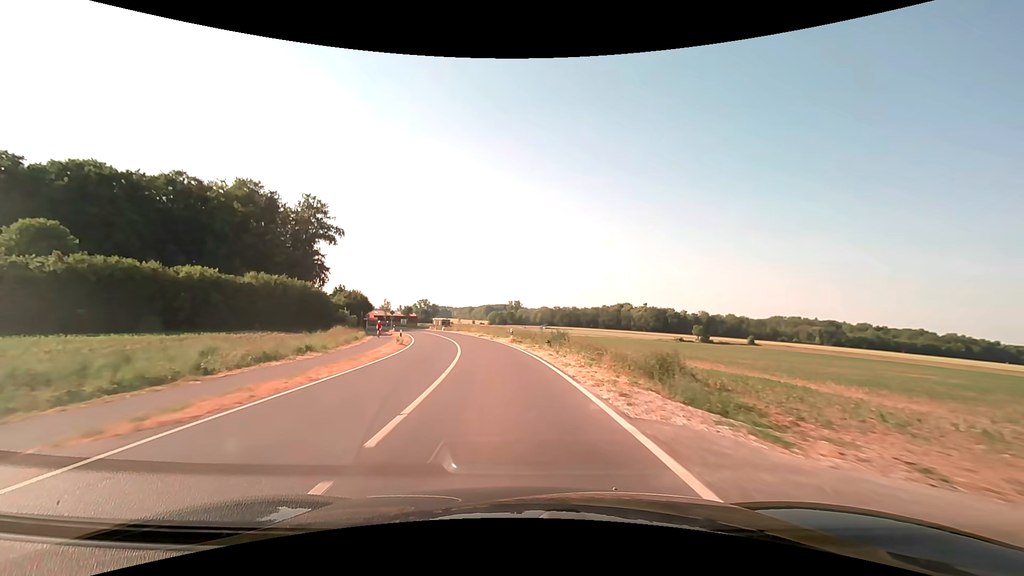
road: secondary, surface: asphalt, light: Day
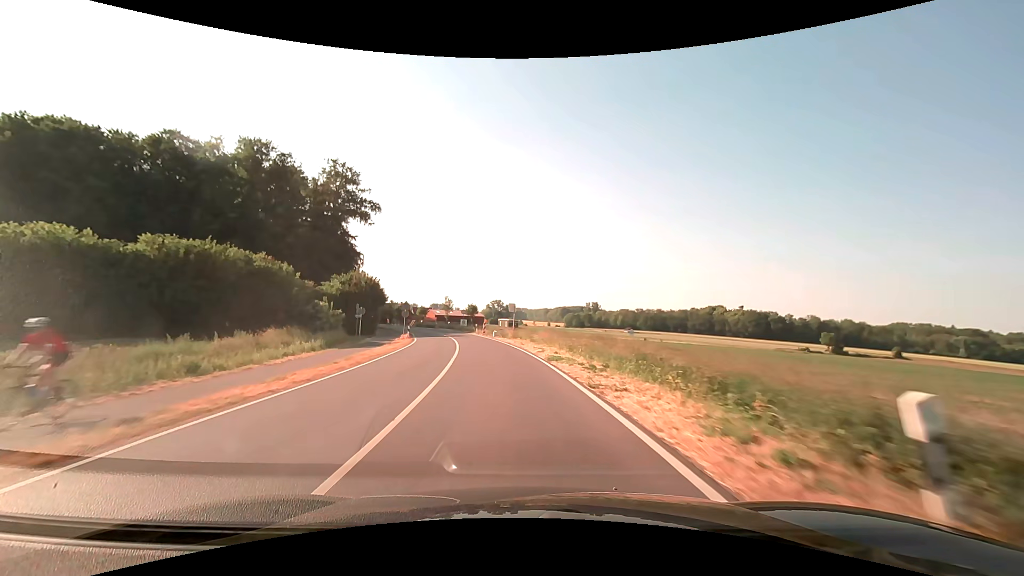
(-2.4, +32.1) m; -8°
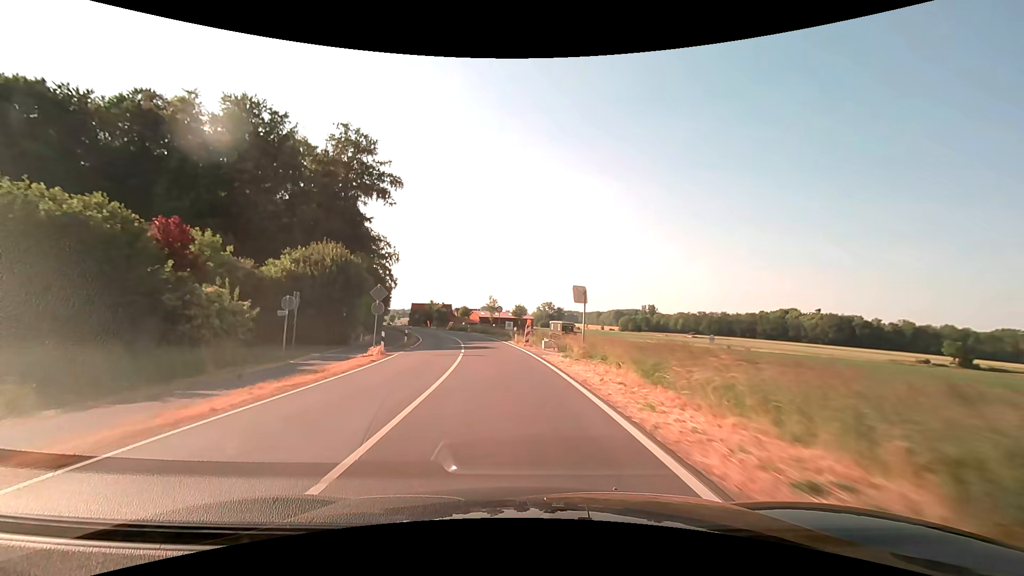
(-1.1, +21.4) m; -6°
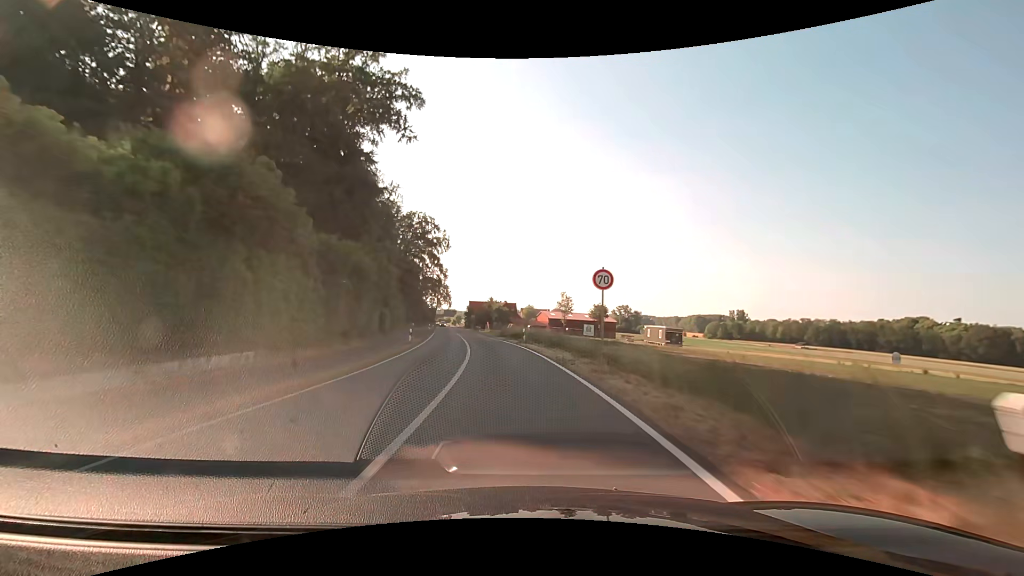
(-2.3, +32.1) m; -8°
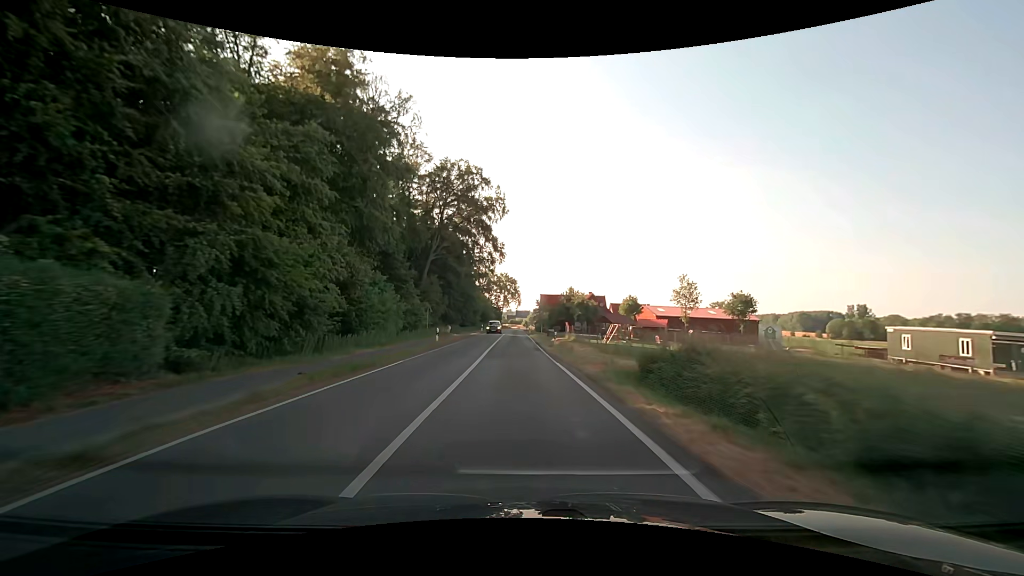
(-3.6, +42.8) m; -8°
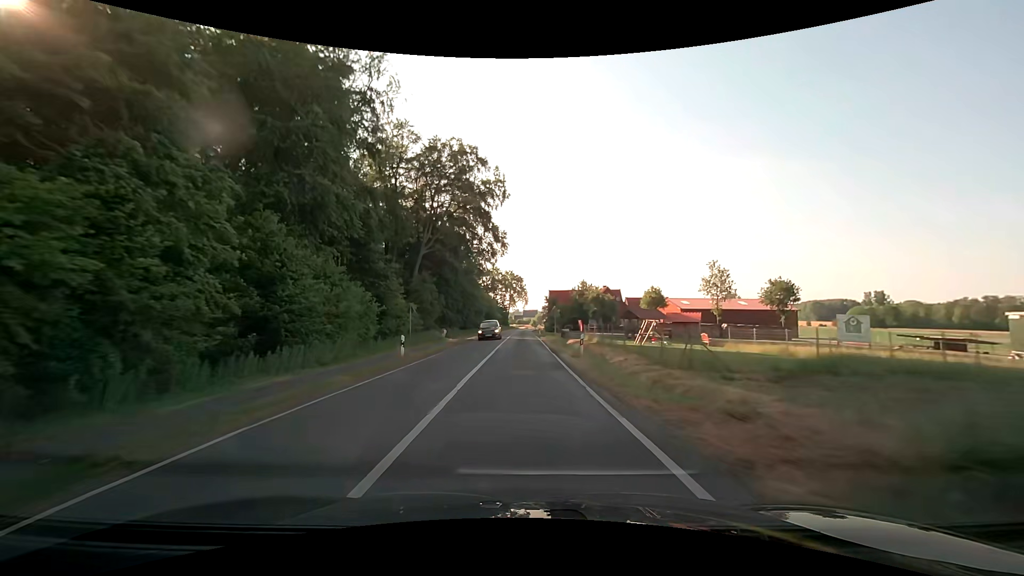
(-0.1, +10.7) m; -1°
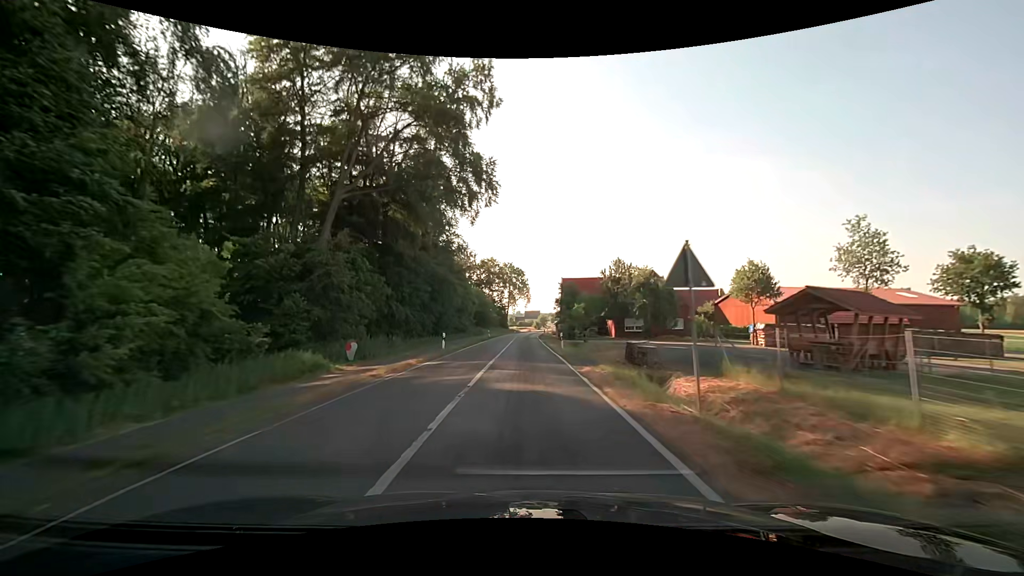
(-0.5, +32.2) m; -1°
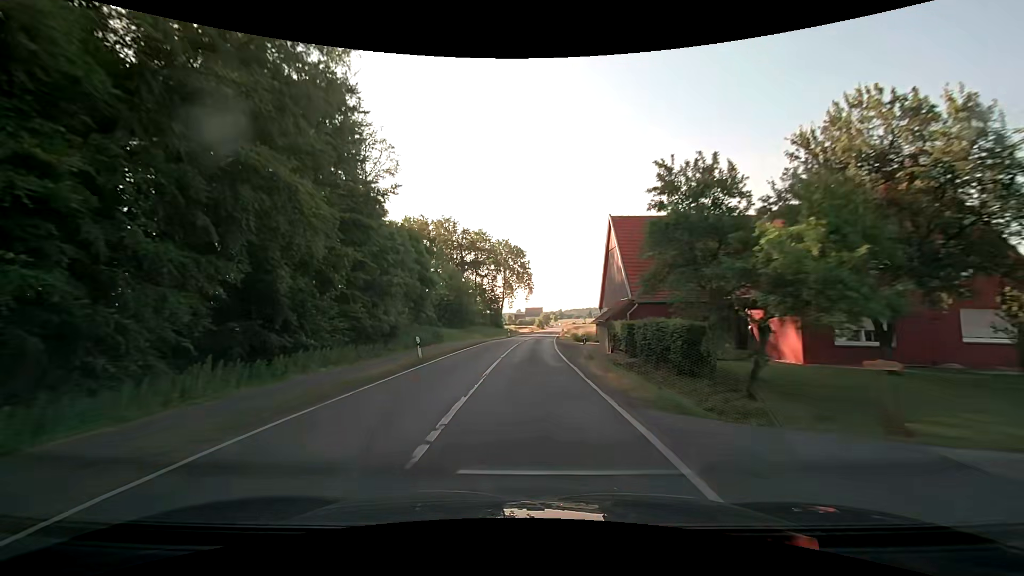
(+0.2, +43.0) m; 0°
(0, +10) (0, +20) (0, +30) (+1, +40) (+1, +50) (+2, +60) (+2, +70) (+3, +80) (+4, +90) (+5, +100) m
